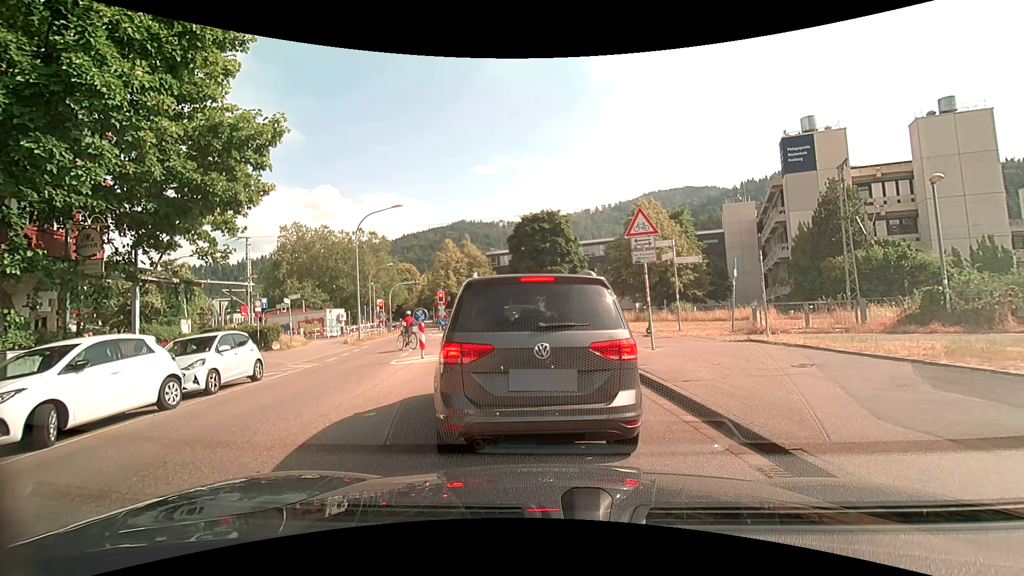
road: unclassified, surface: asphalt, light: Day
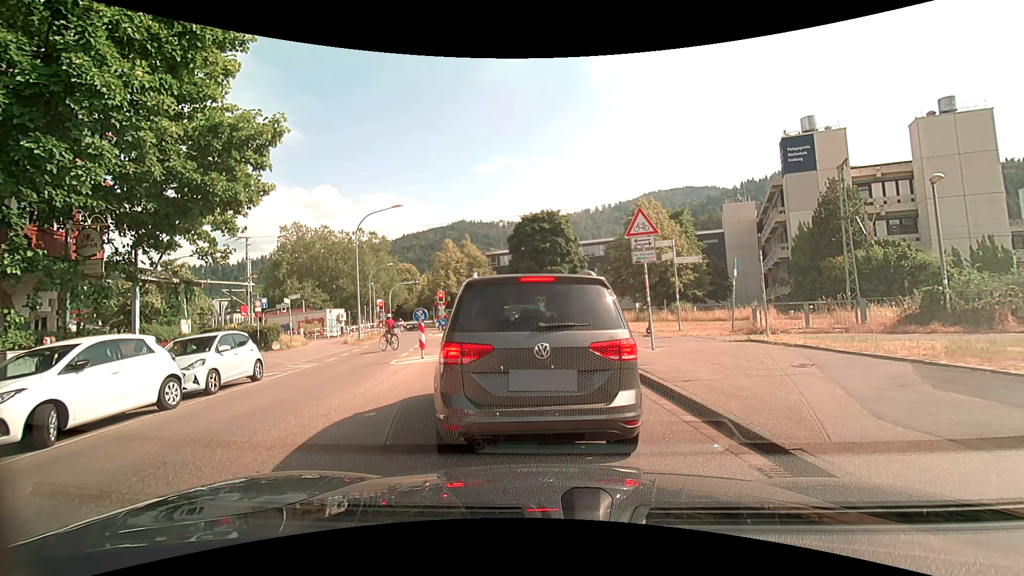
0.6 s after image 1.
(0.0, 0.0) m; 0°
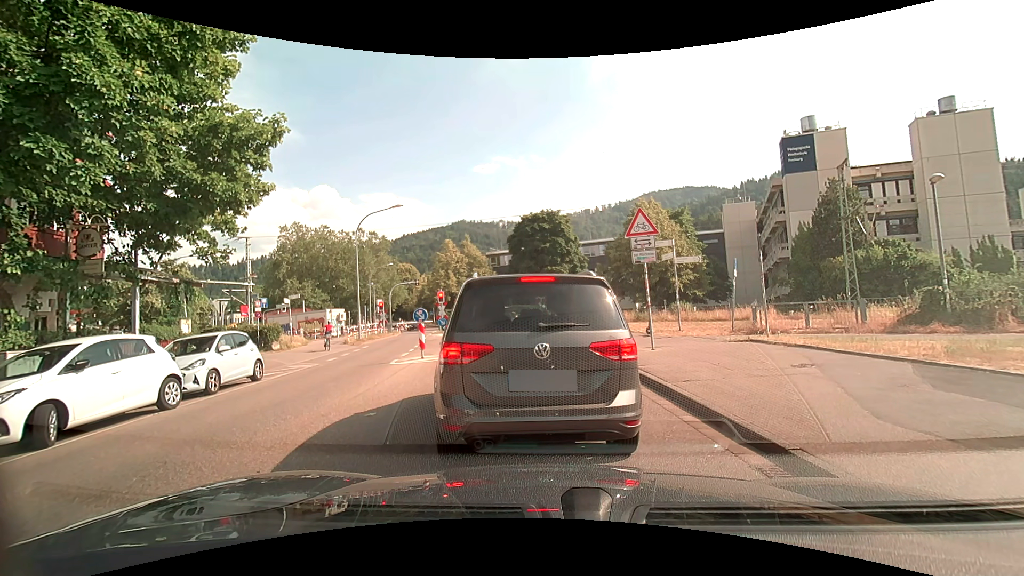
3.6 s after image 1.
(0.0, 0.0) m; 0°
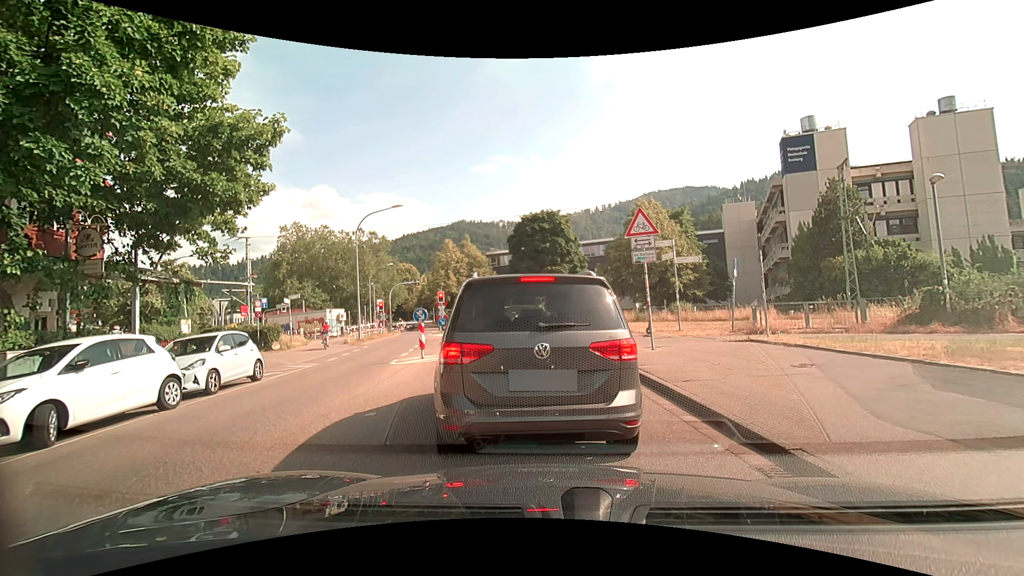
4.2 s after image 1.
(0.0, 0.0) m; 0°
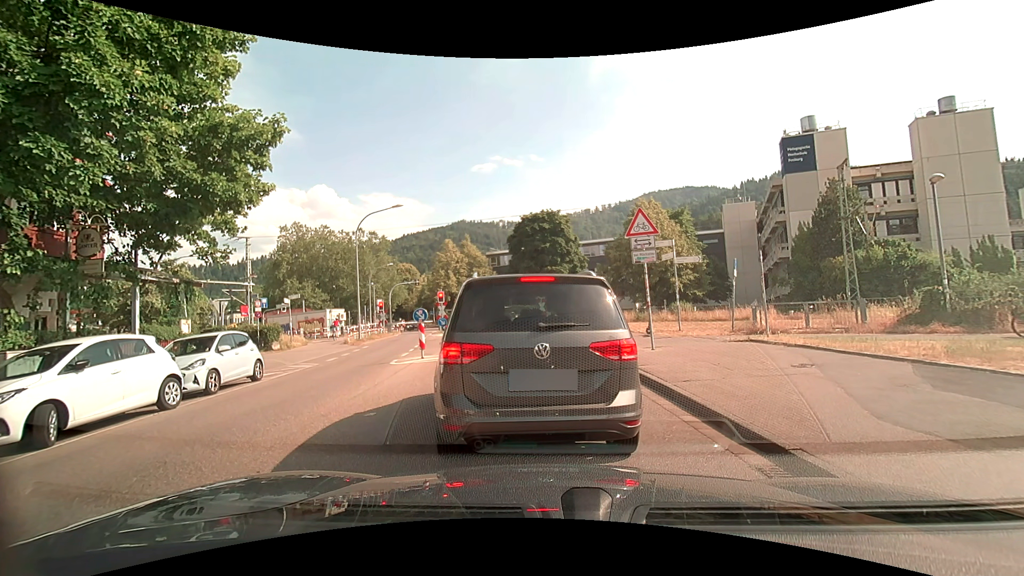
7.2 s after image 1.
(0.0, 0.0) m; 0°
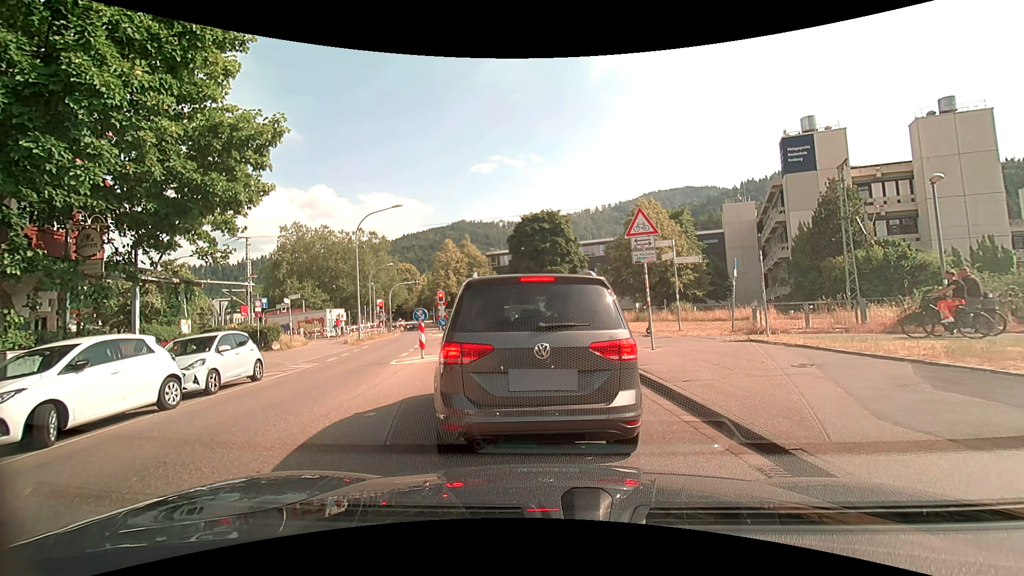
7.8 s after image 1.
(0.0, 0.0) m; 0°
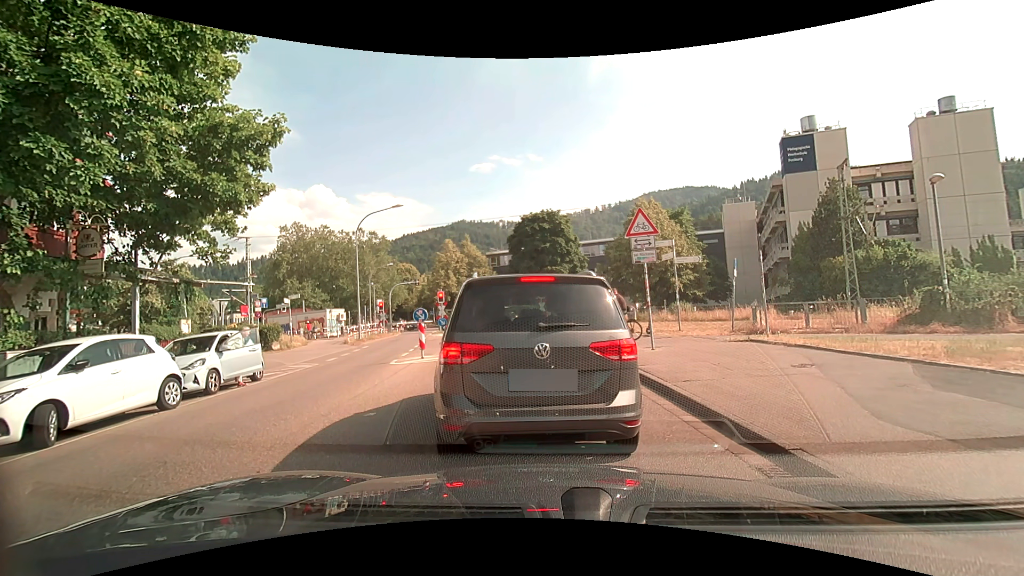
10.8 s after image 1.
(0.0, 0.0) m; 0°
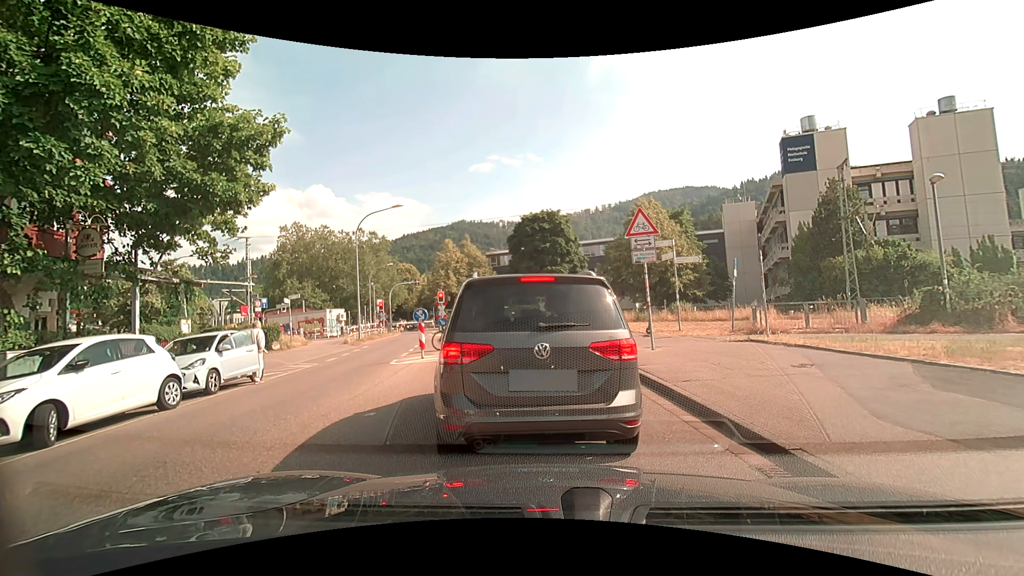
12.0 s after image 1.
(0.0, 0.0) m; 0°
